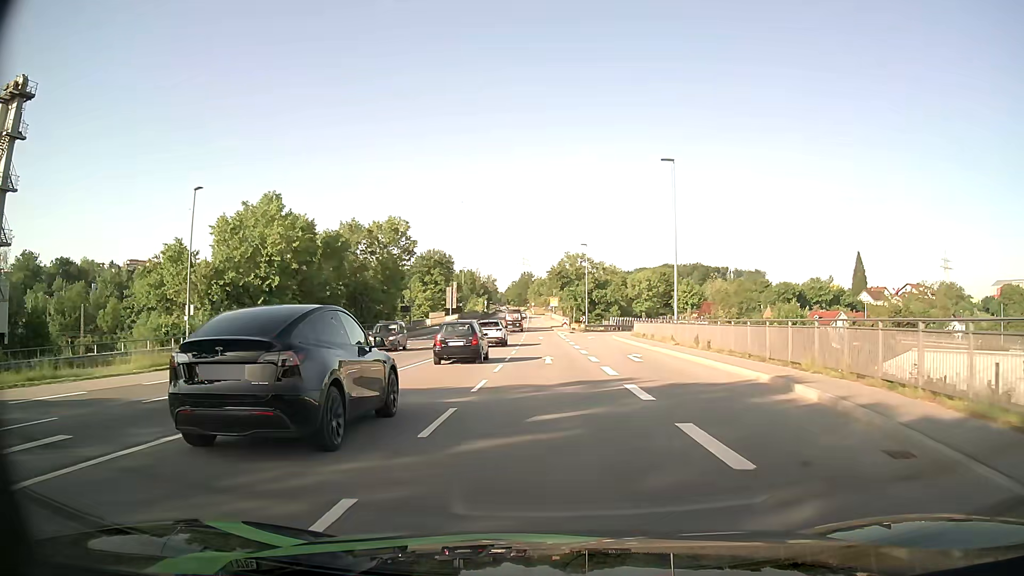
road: primary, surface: asphalt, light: Day
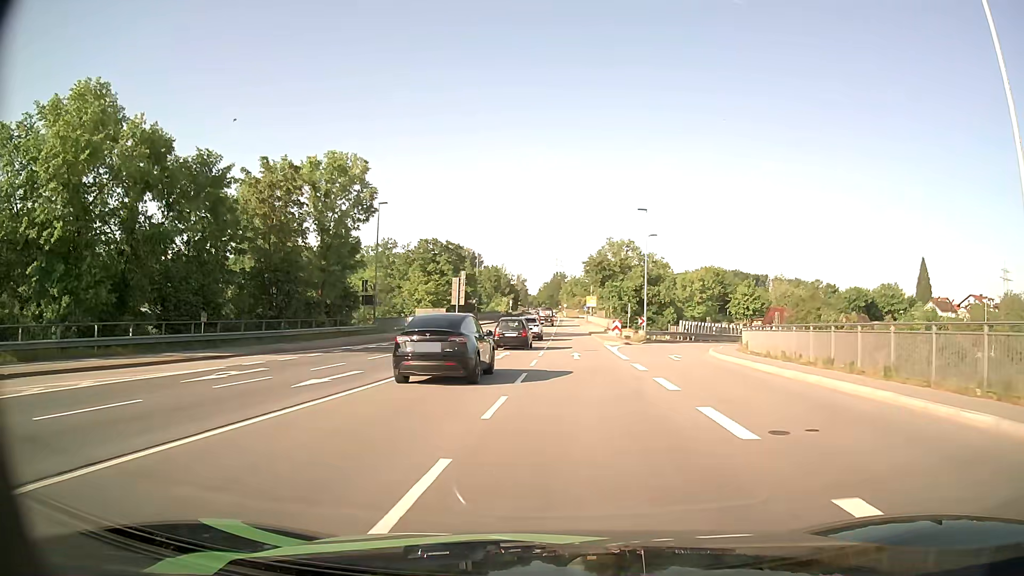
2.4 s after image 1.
(-0.3, +28.5) m; -2°
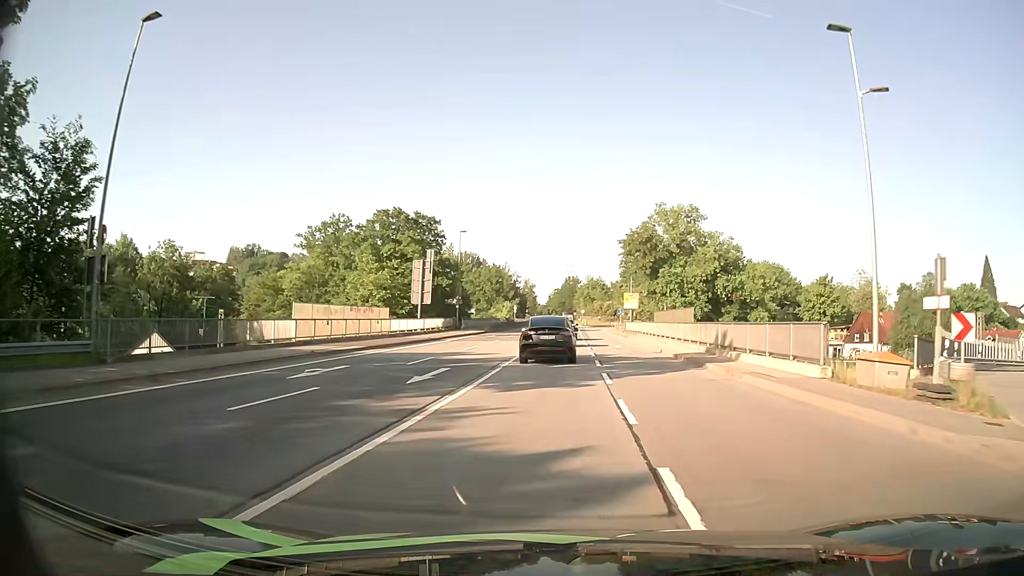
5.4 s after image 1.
(-1.0, +36.6) m; -1°
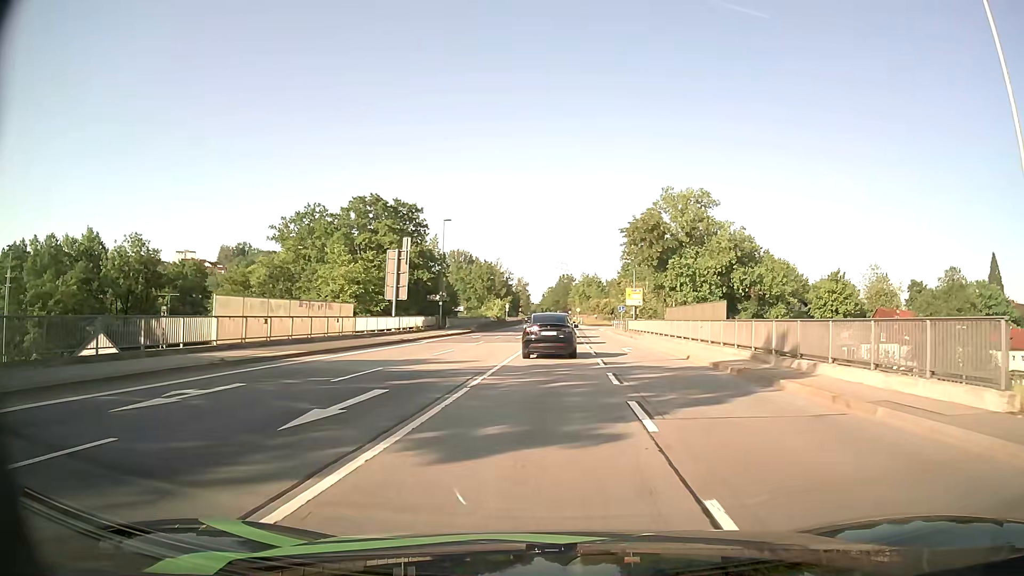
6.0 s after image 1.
(+0.1, +7.4) m; +1°
